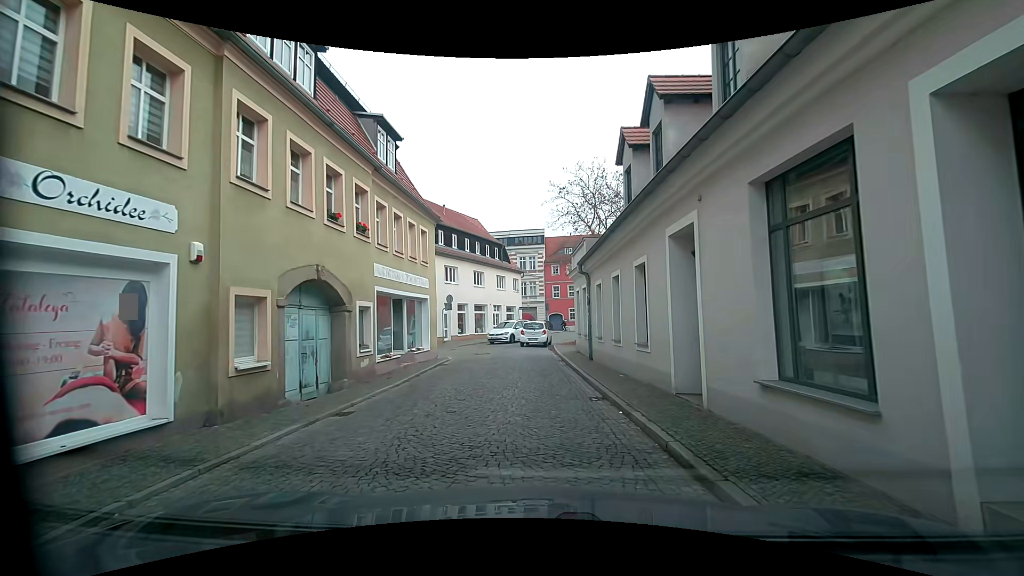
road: residential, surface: sett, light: Day
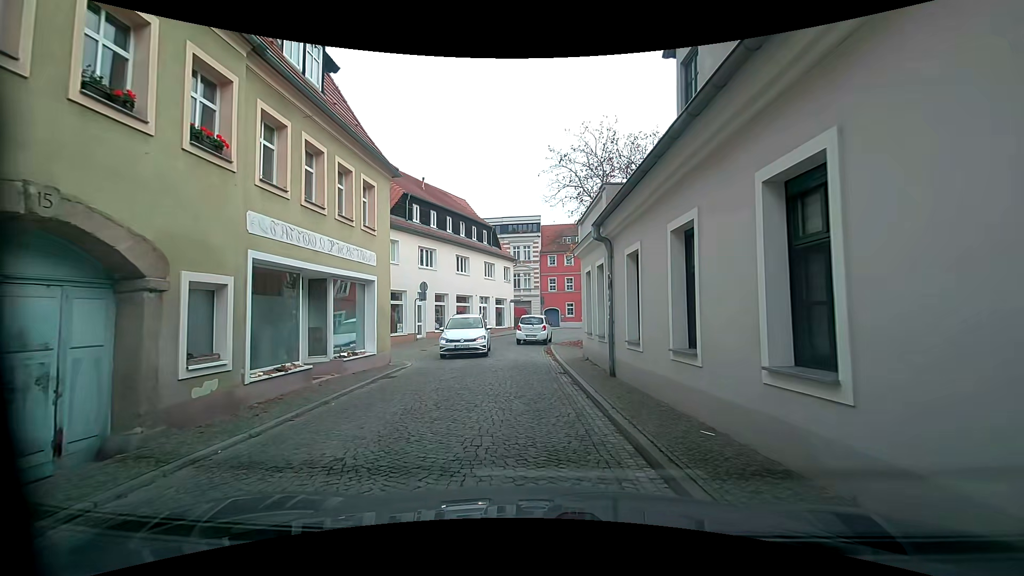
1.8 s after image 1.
(-0.1, +6.3) m; -1°
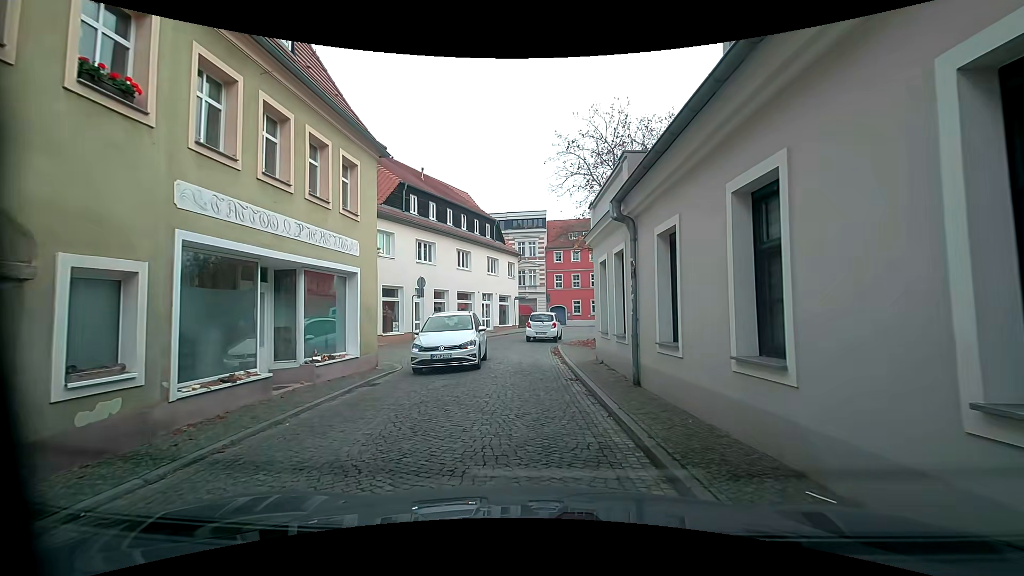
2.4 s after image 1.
(0.0, +1.9) m; +1°
